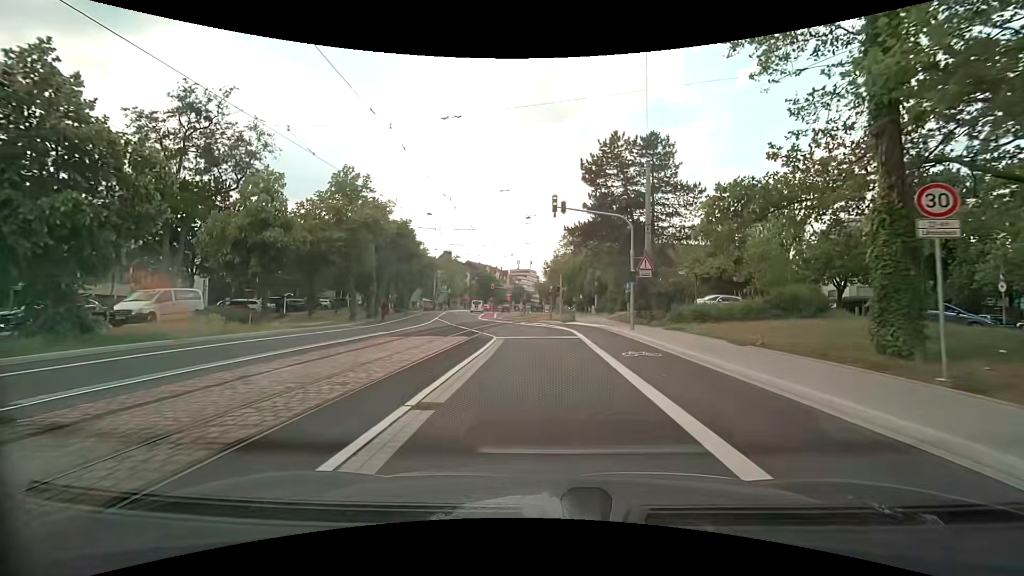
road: secondary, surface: asphalt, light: Day
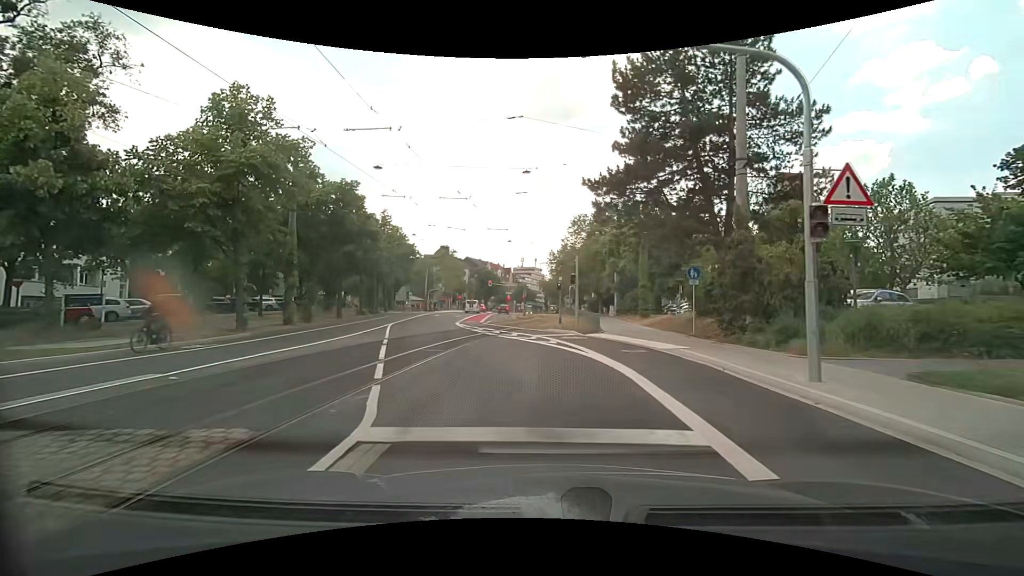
(0.0, +15.5) m; -1°
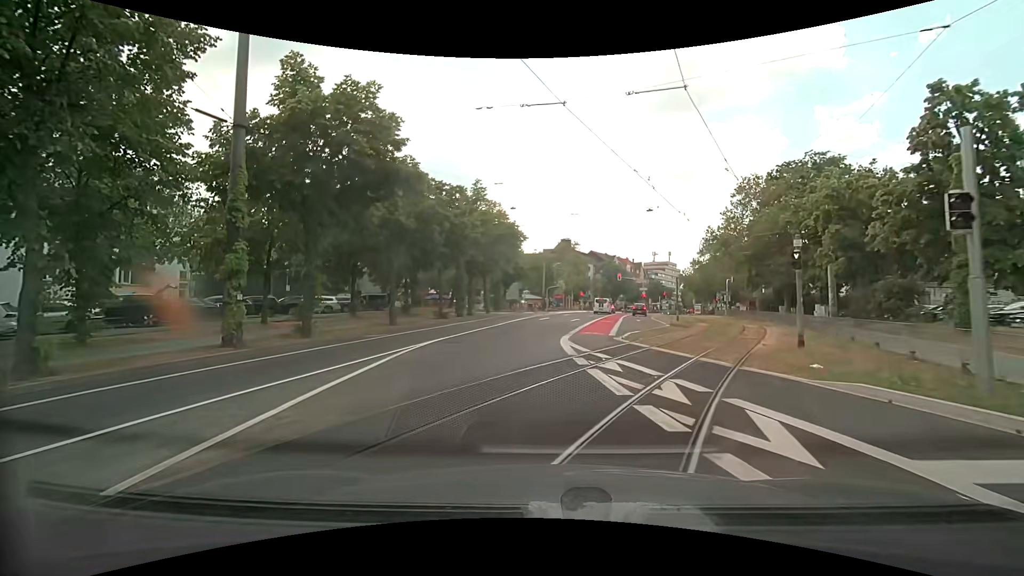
(-1.9, +17.4) m; -15°
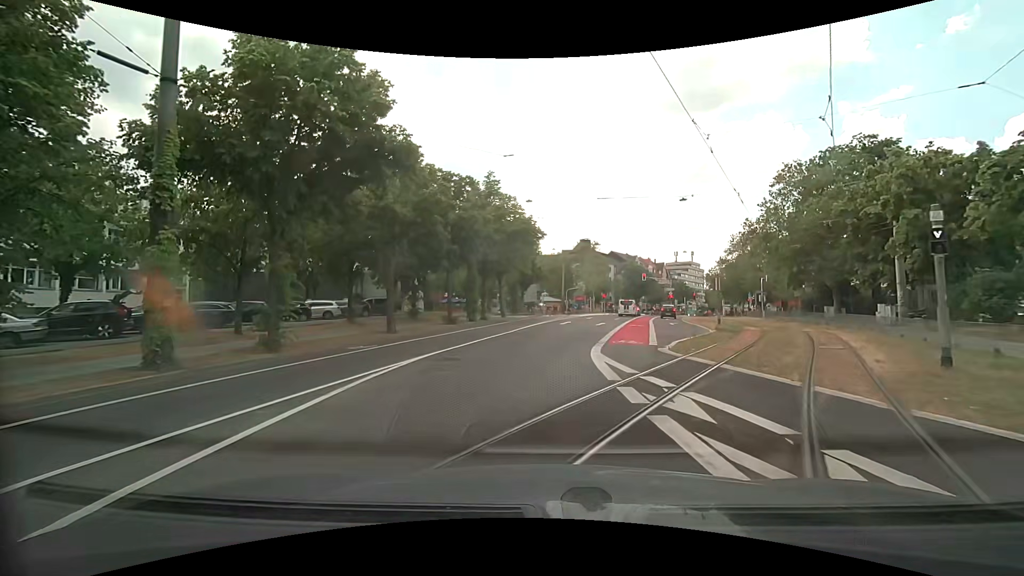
(0.0, +4.2) m; -2°
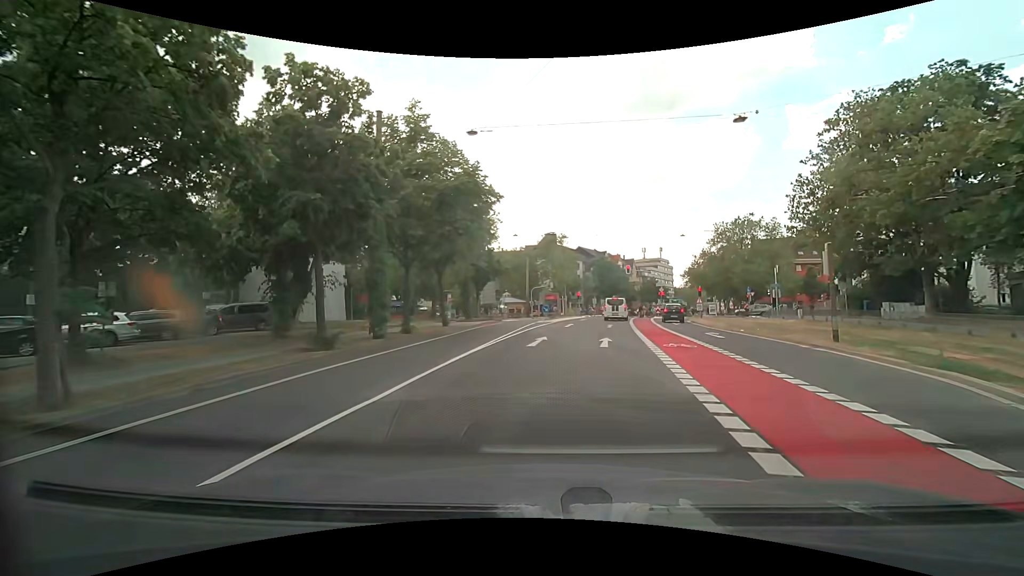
(+0.4, +16.3) m; +5°
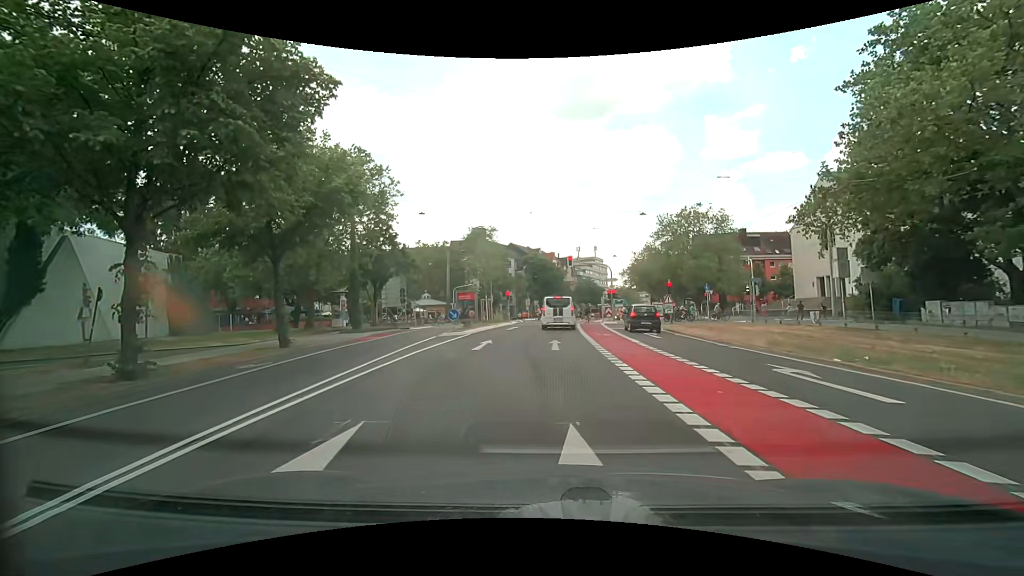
(+1.0, +14.6) m; +7°
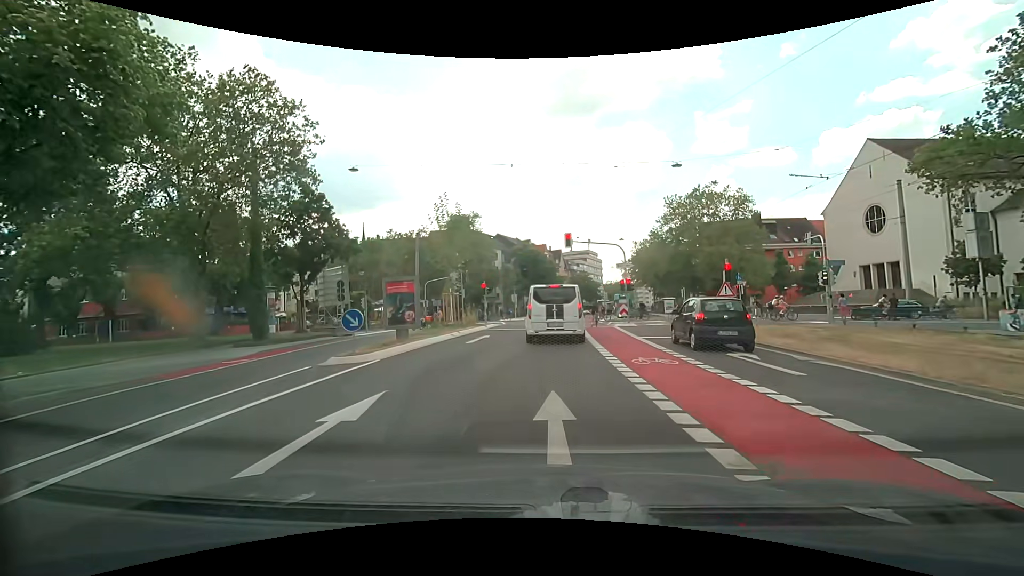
(+0.1, +12.8) m; +1°
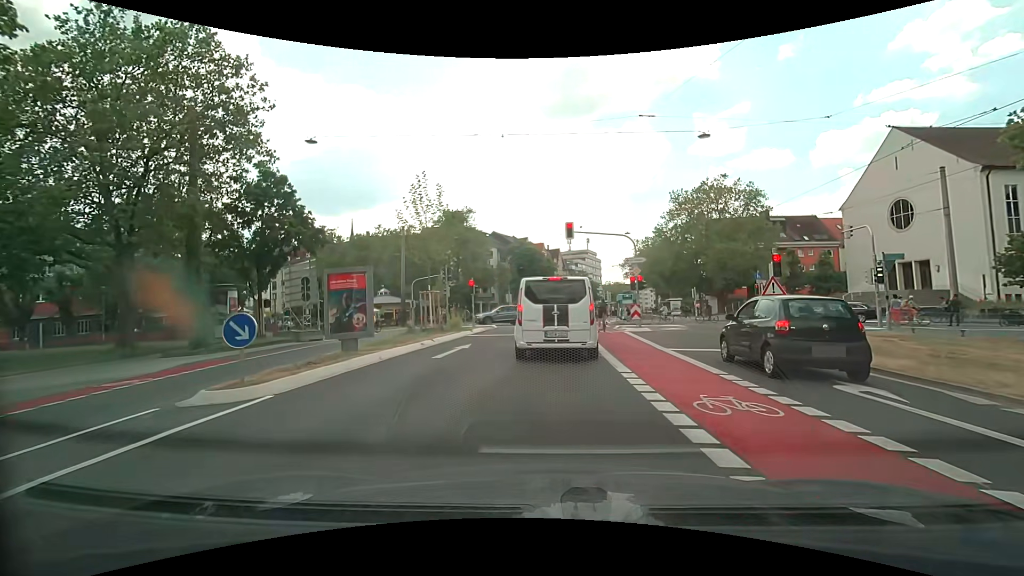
(0.0, +4.8) m; +1°
(0, +10) (0, +20) (0, +30) (0, +40) (0, +50) (+1, +60) (+2, +70) (+3, +80) (+5, +90) (+6, +100) m
